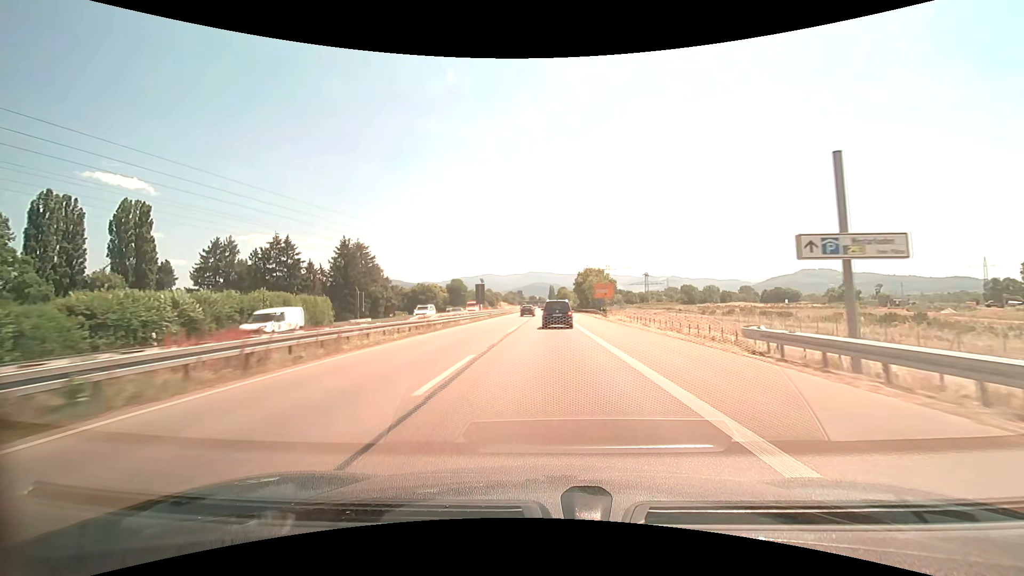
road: trunk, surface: asphalt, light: Day
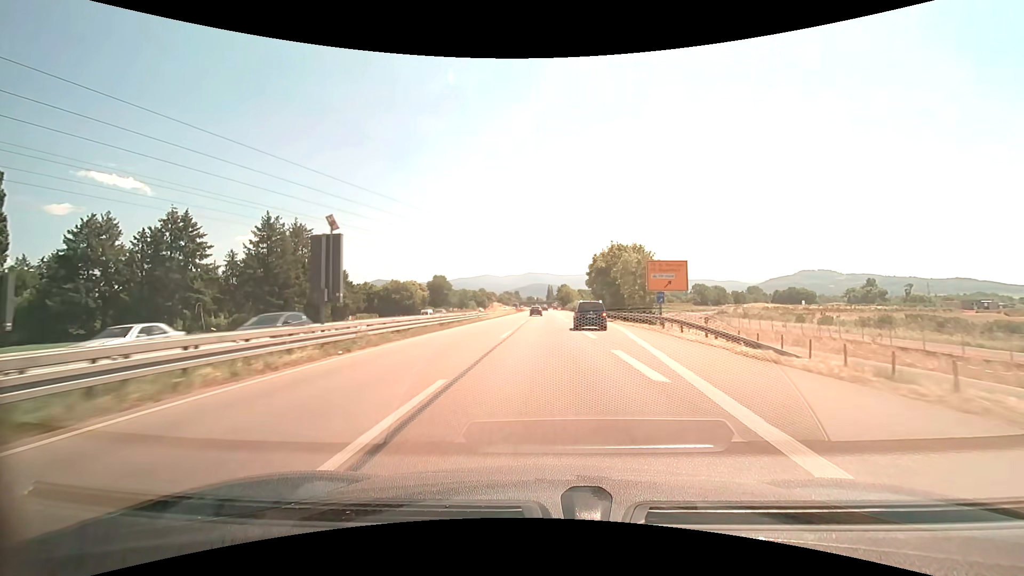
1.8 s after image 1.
(0.0, +40.5) m; 0°
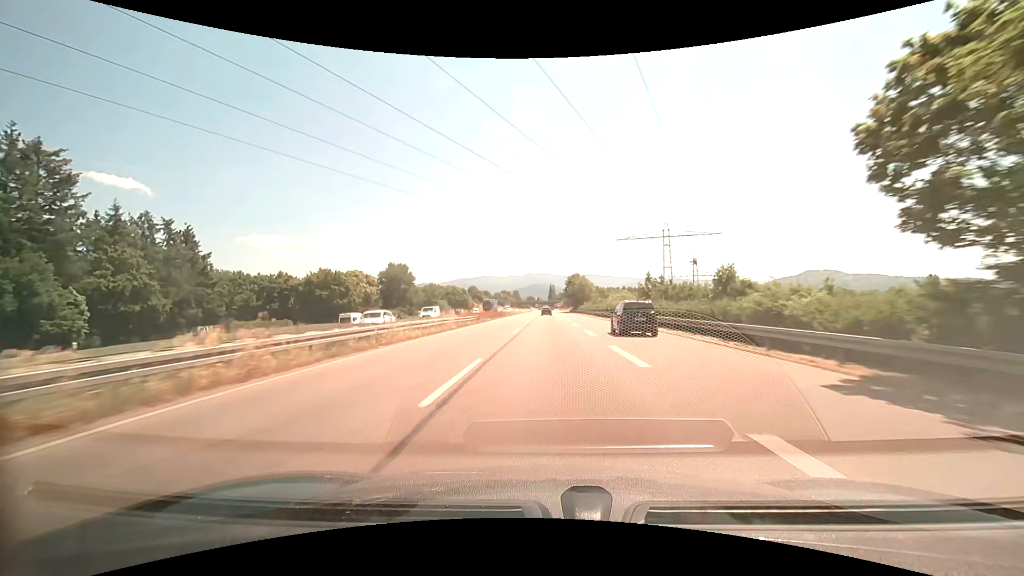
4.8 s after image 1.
(-0.1, +69.5) m; 0°
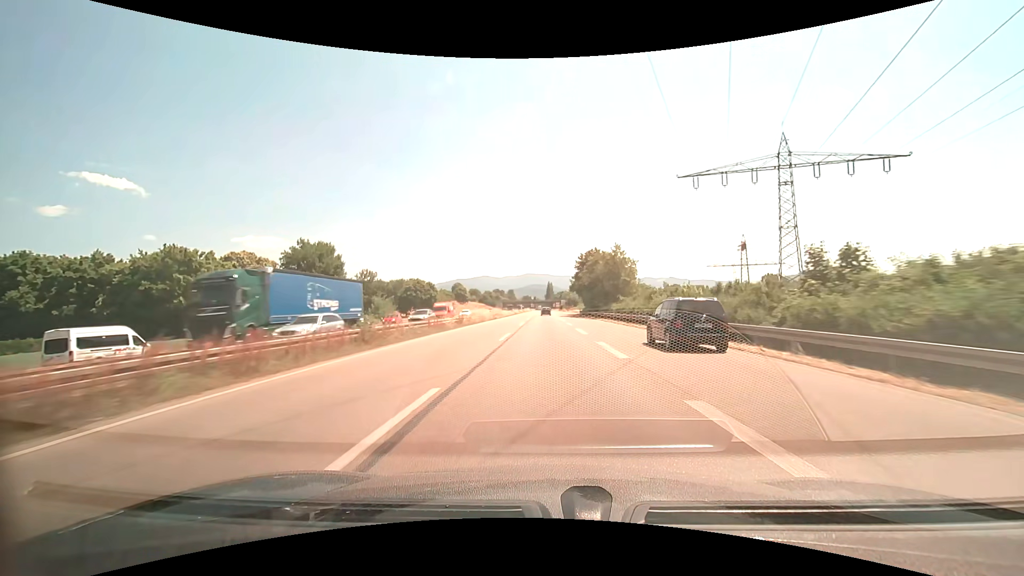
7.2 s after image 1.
(+0.2, +58.4) m; 0°
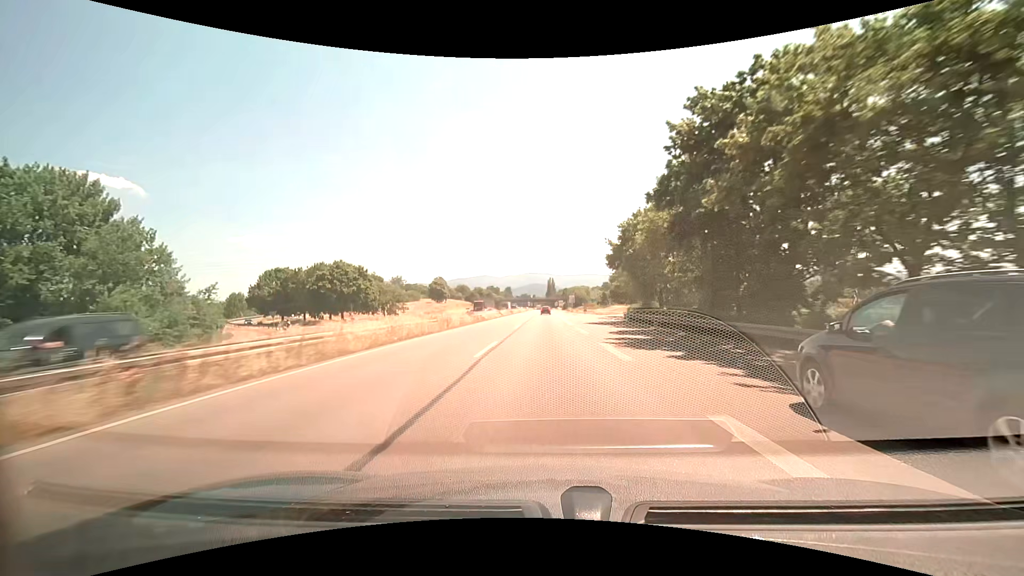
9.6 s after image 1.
(-0.1, +61.1) m; 0°
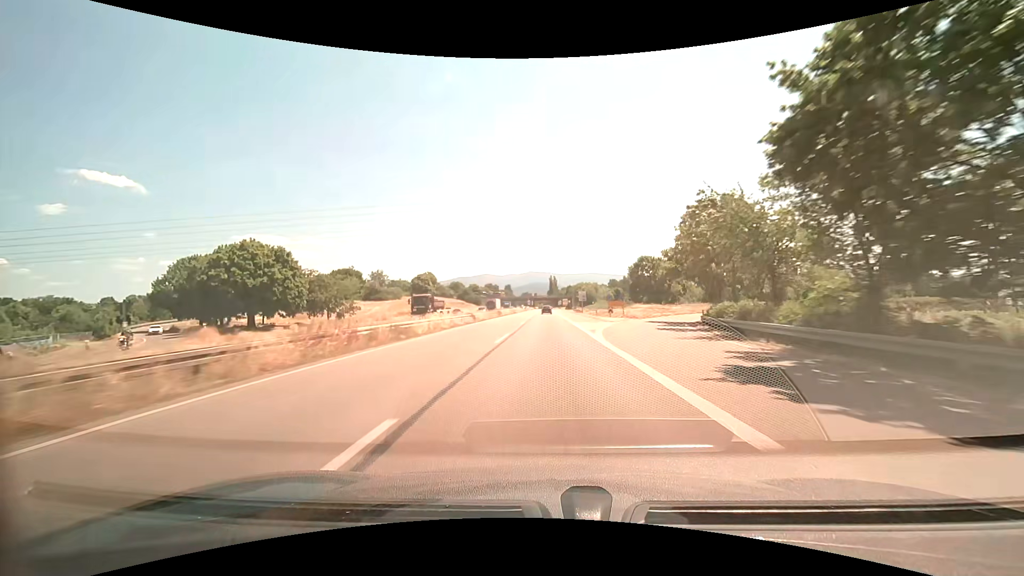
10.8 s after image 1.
(-0.1, +31.2) m; 0°
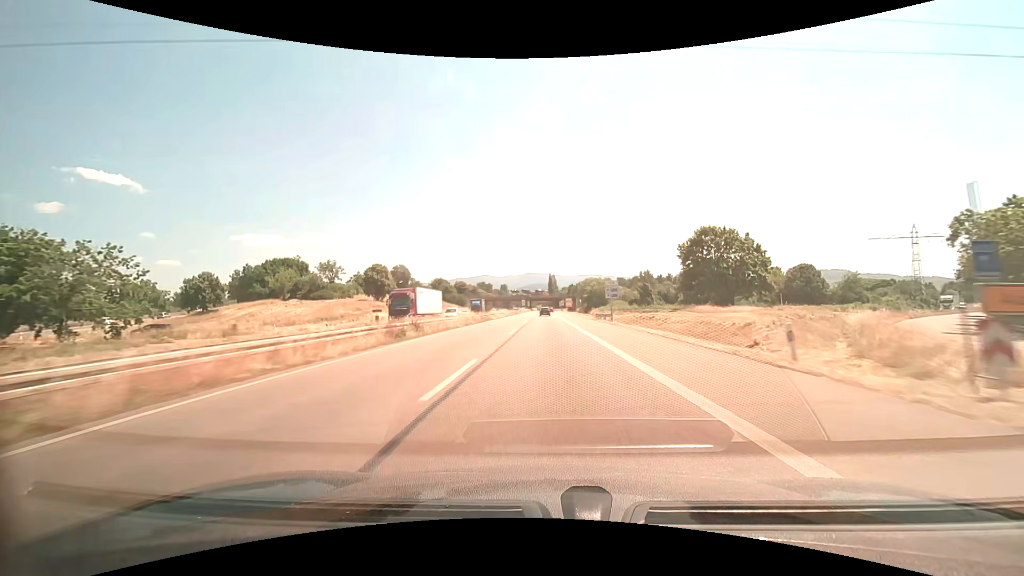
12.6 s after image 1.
(0.0, +47.1) m; 0°
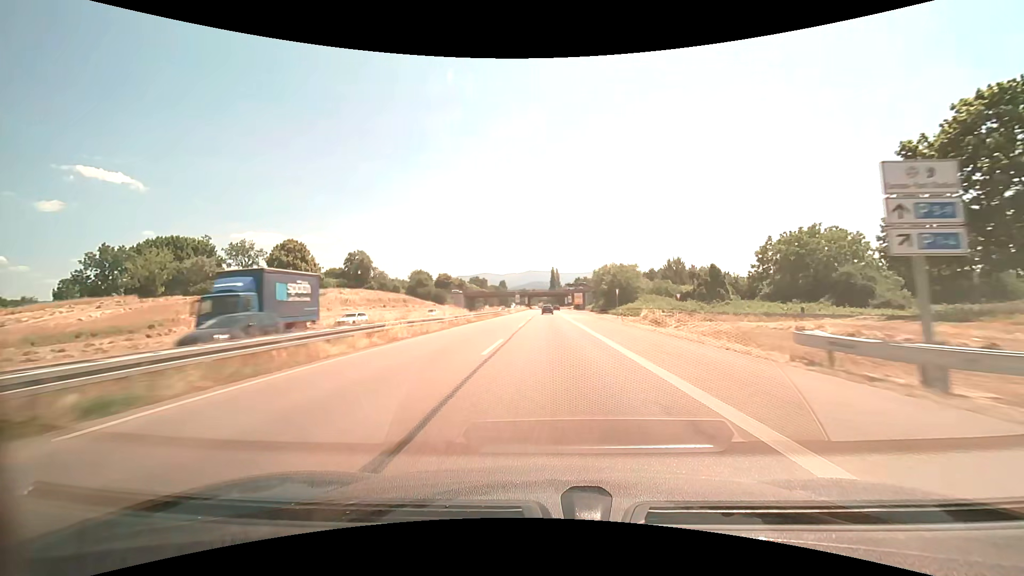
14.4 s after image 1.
(-0.2, +47.3) m; 0°
(0, +10) (0, +20) (0, +30) (0, +40) (0, +50) (0, +60) (0, +70) (0, +80) (0, +90) (0, +100) m
